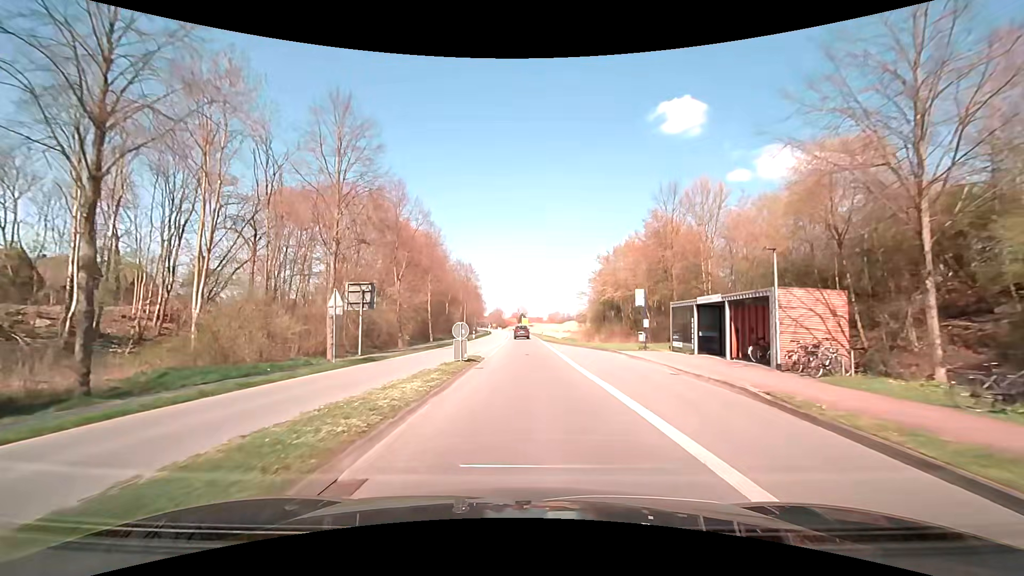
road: primary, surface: asphalt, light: Day
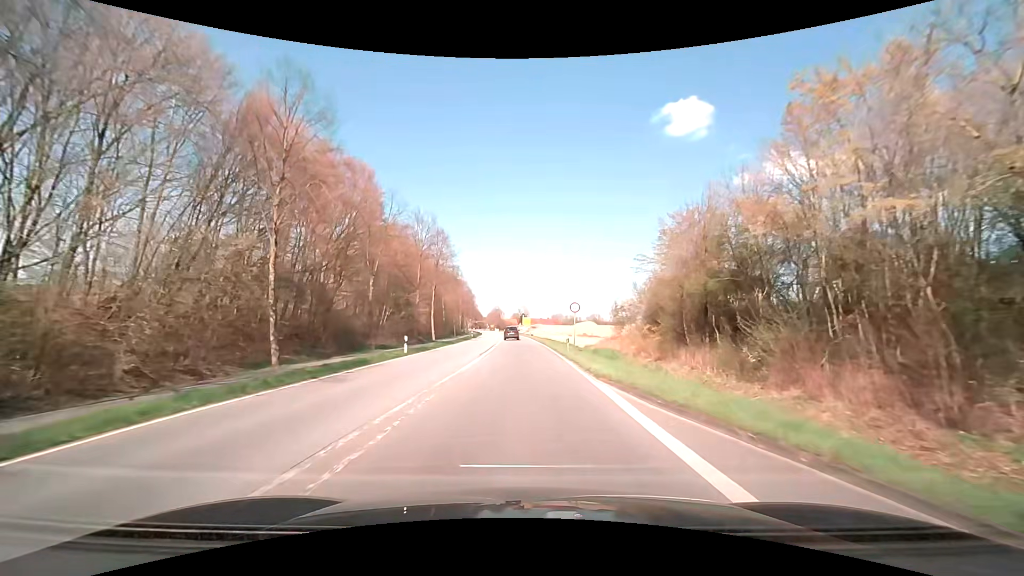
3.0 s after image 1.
(0.0, +38.2) m; 0°
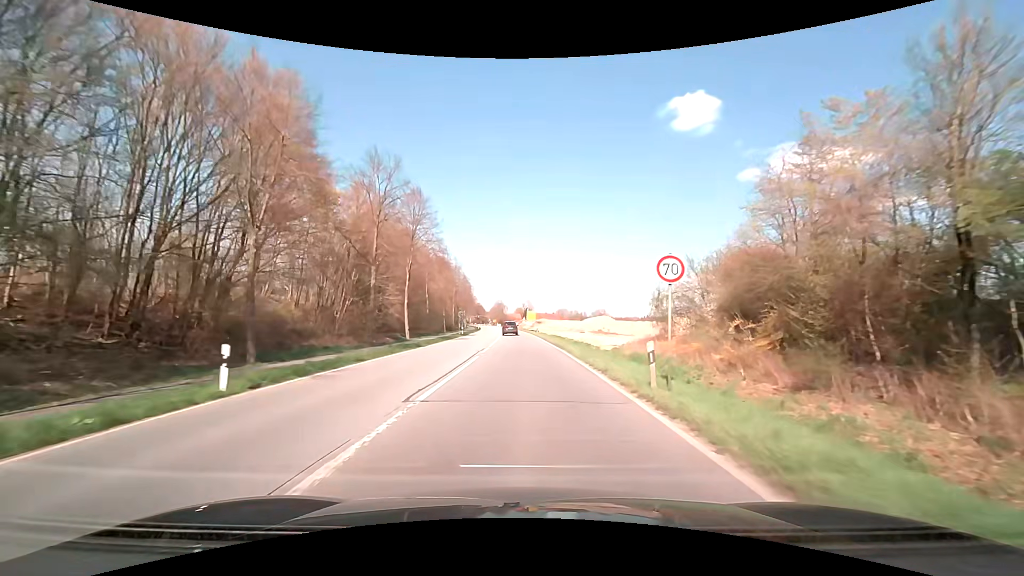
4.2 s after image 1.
(-0.1, +17.1) m; 0°
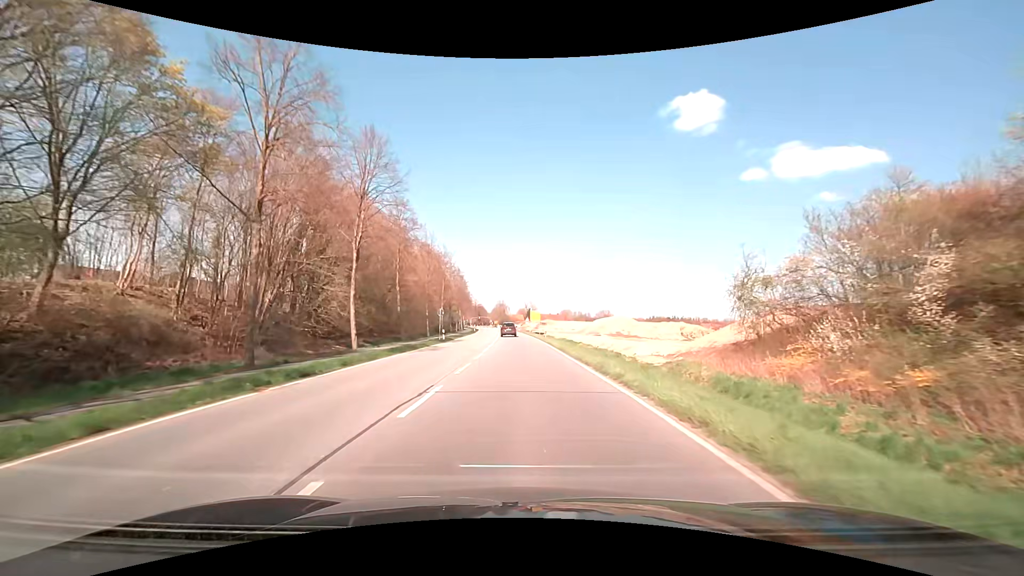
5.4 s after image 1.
(0.0, +16.2) m; 0°
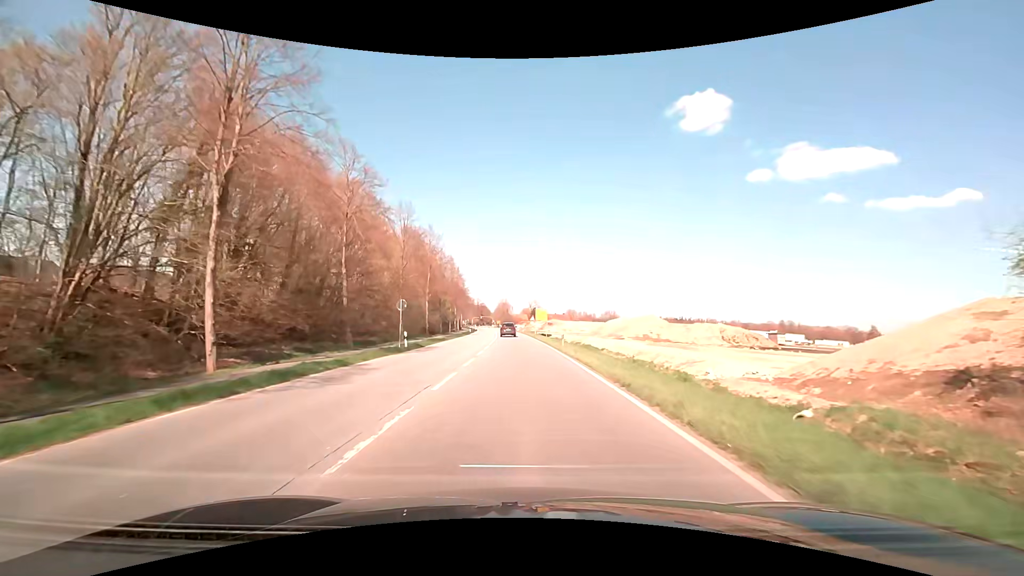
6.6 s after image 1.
(-0.1, +15.6) m; 0°
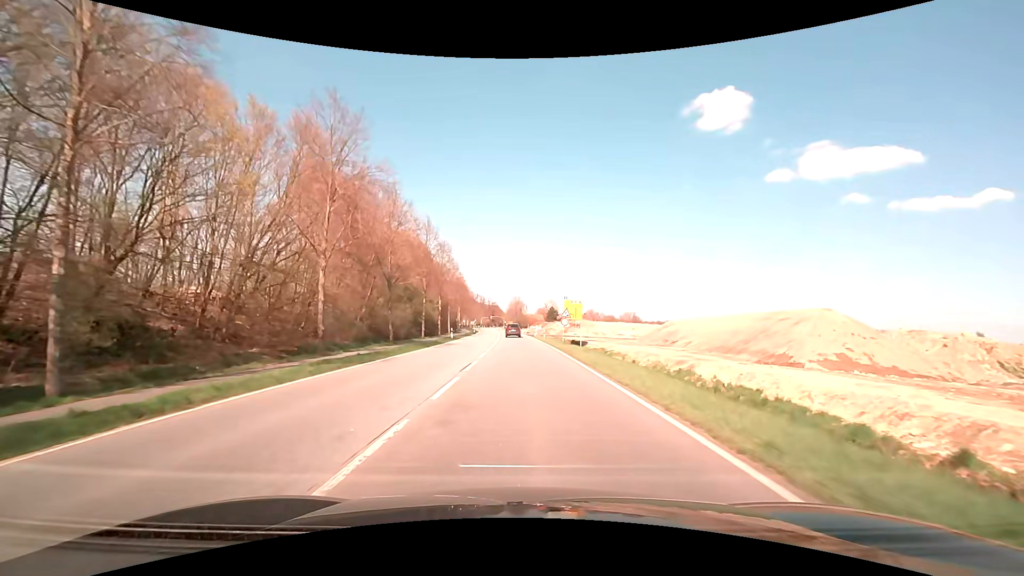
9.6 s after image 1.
(-0.7, +37.5) m; -2°
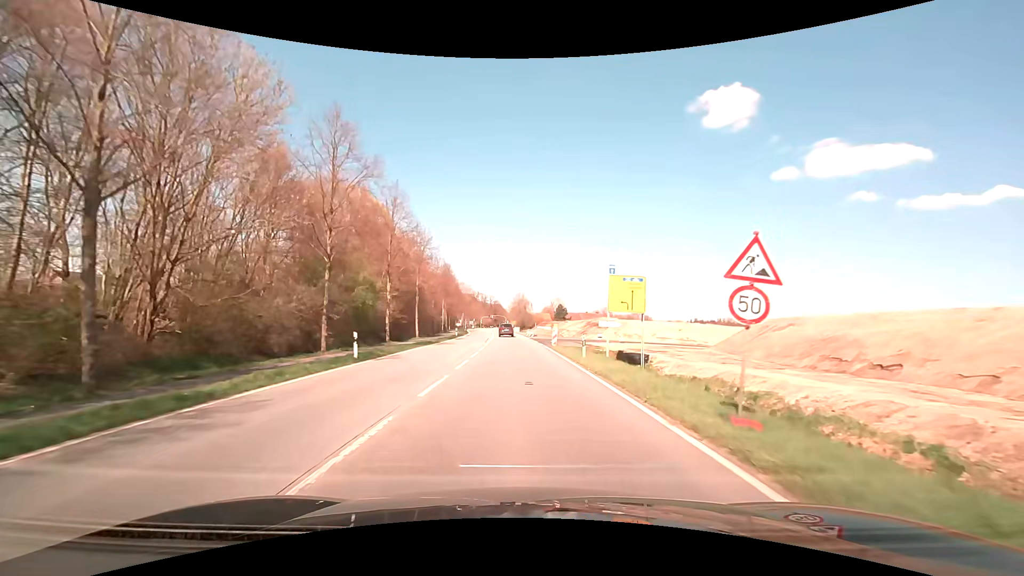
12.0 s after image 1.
(0.0, +29.8) m; 0°
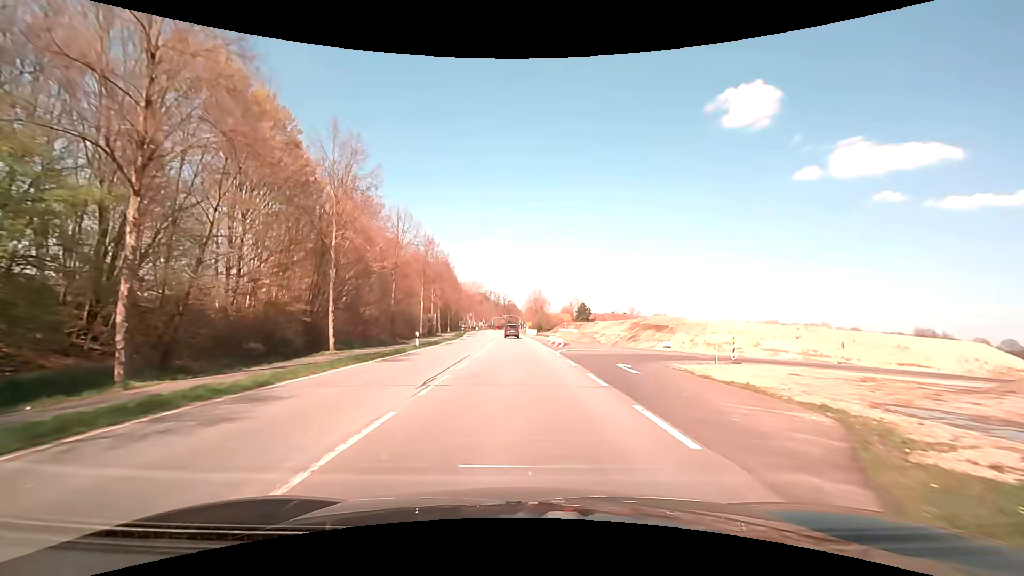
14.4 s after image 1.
(-0.3, +29.9) m; -2°
(0, +10) (0, +20) (0, +30) (0, +40) (-1, +50) (-1, +60) (-1, +70) (-2, +80) (-2, +90) (-2, +100) m
